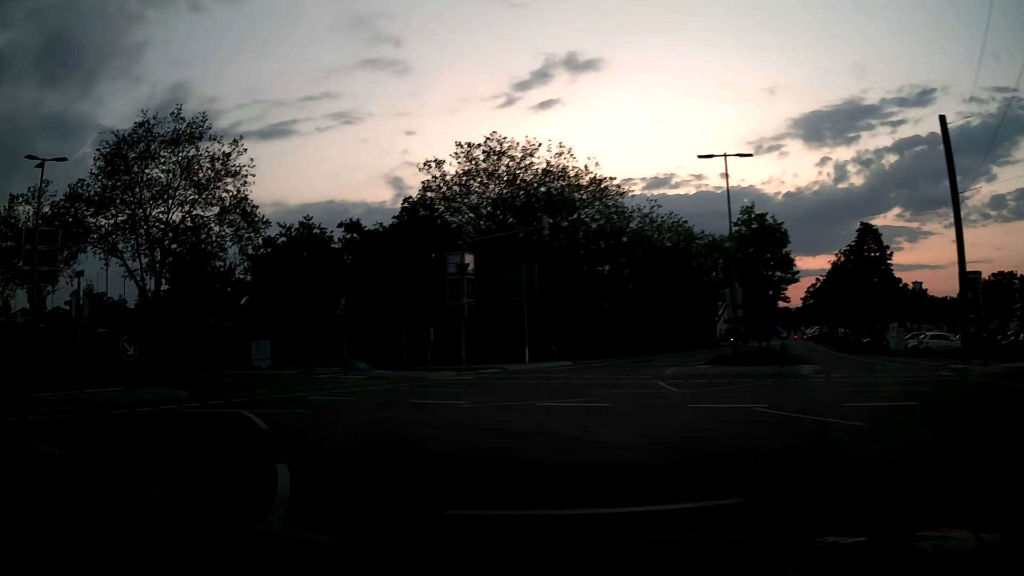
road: secondary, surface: asphalt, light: Dusk
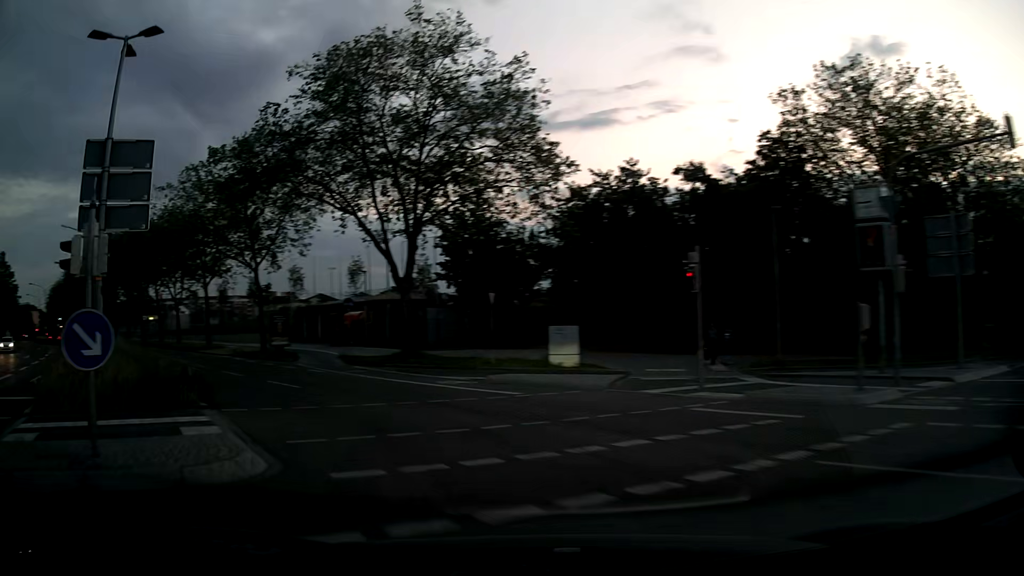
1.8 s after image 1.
(-3.4, +12.4) m; -29°
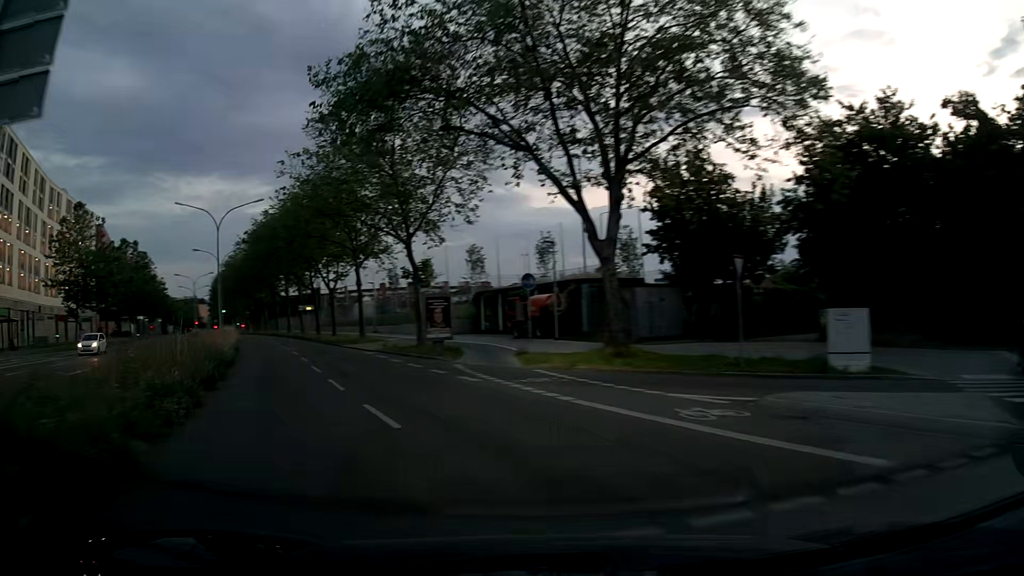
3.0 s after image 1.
(-1.5, +9.4) m; -17°
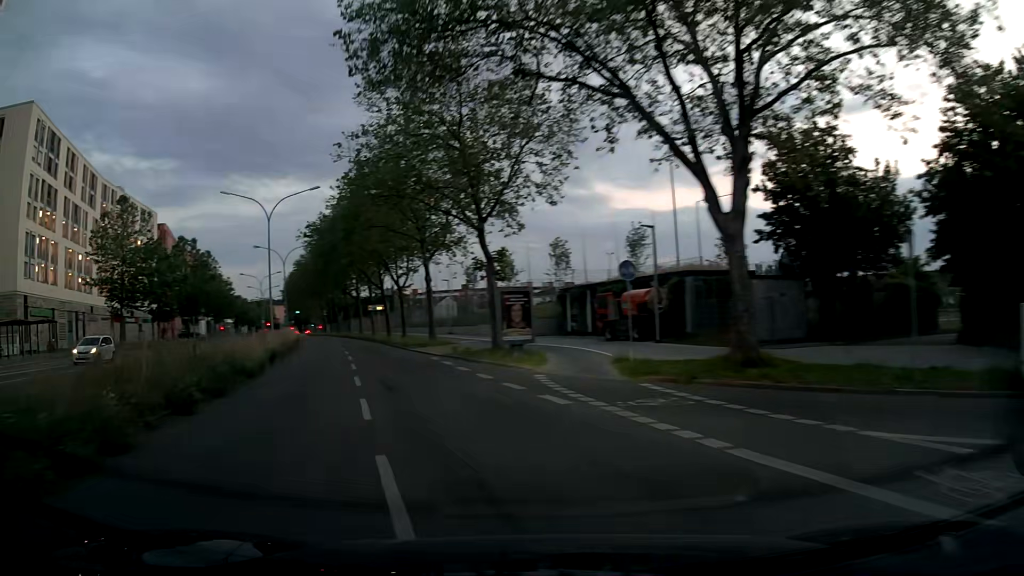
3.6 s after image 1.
(-0.4, +5.0) m; -6°
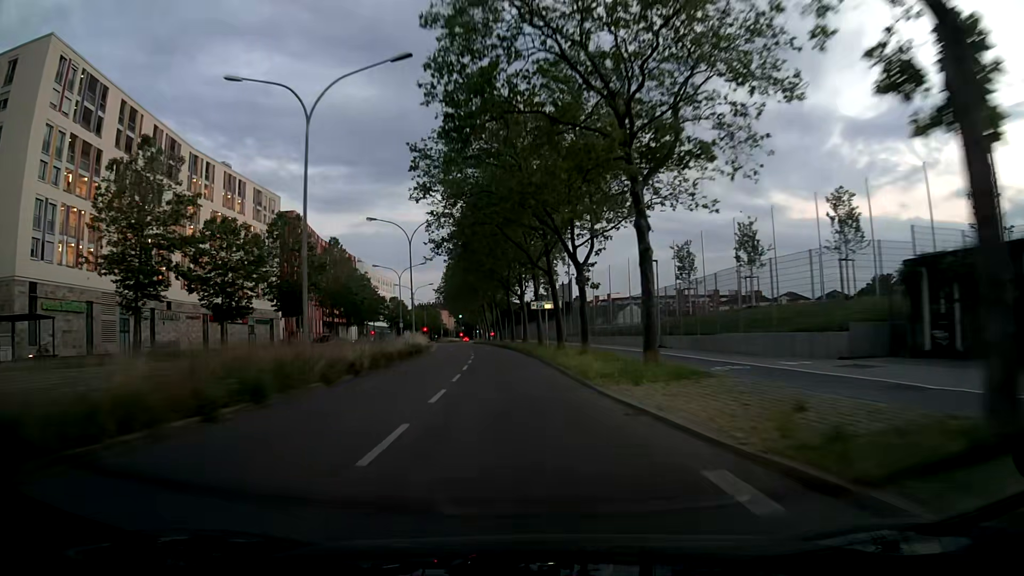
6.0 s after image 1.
(-4.4, +21.7) m; -17°
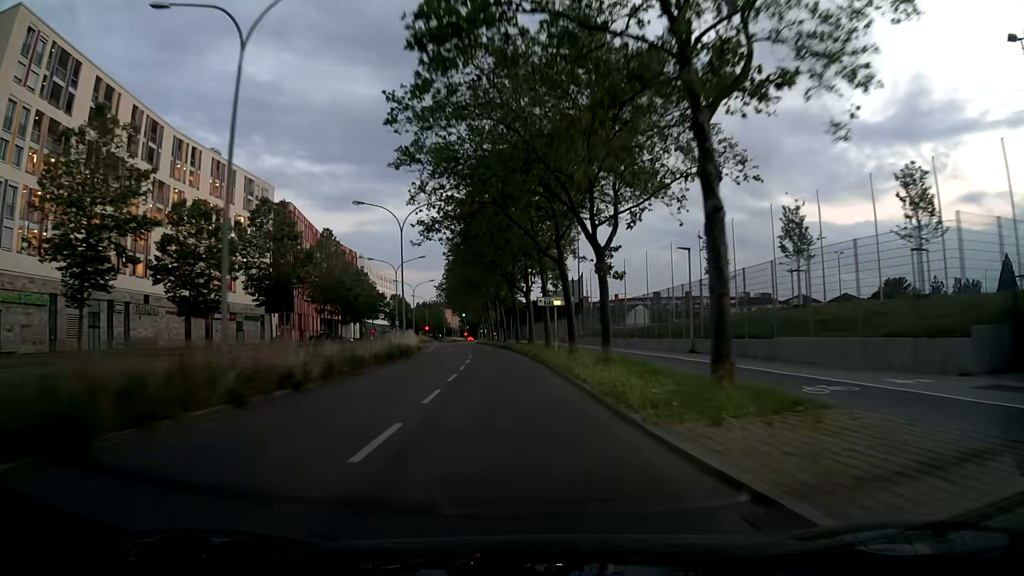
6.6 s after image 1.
(0.0, +6.0) m; -1°
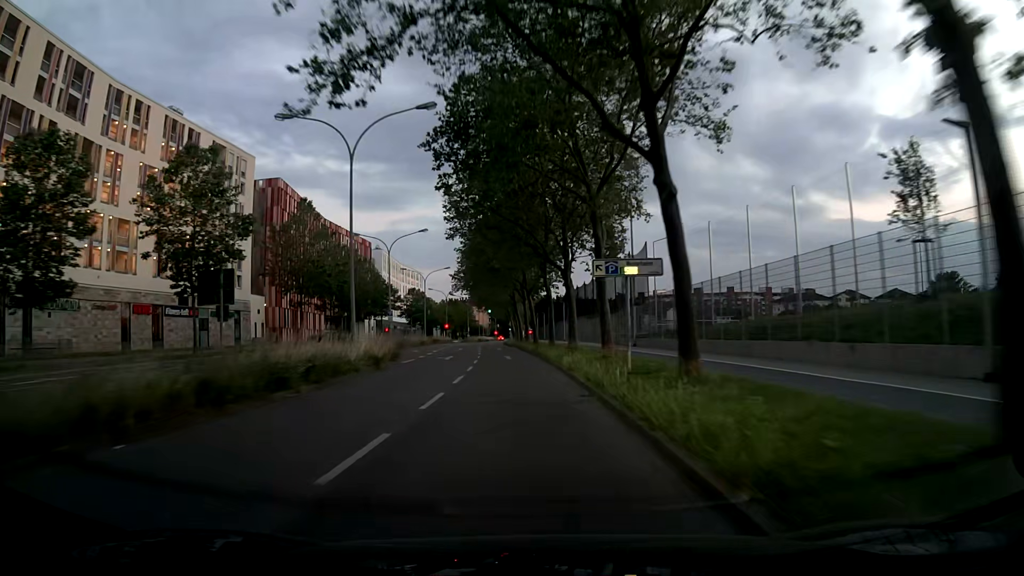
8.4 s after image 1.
(-0.4, +19.2) m; -3°
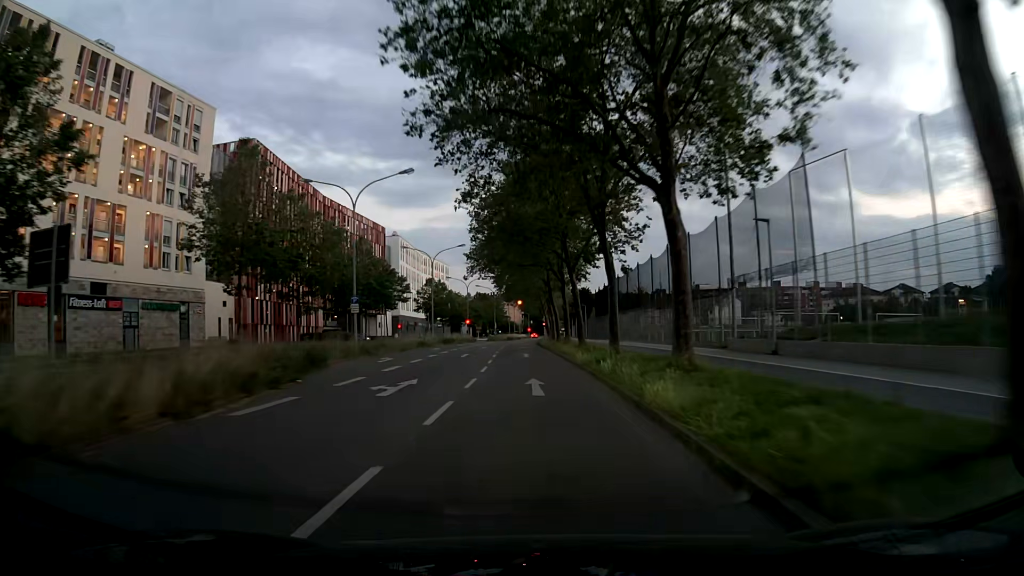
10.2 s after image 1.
(-0.5, +20.7) m; -3°
